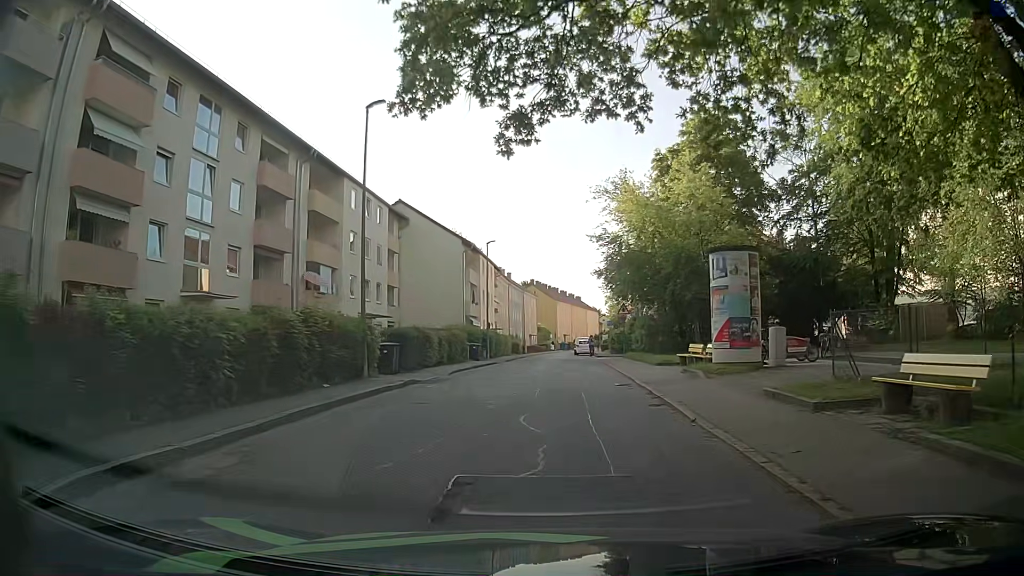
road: residential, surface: asphalt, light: Day
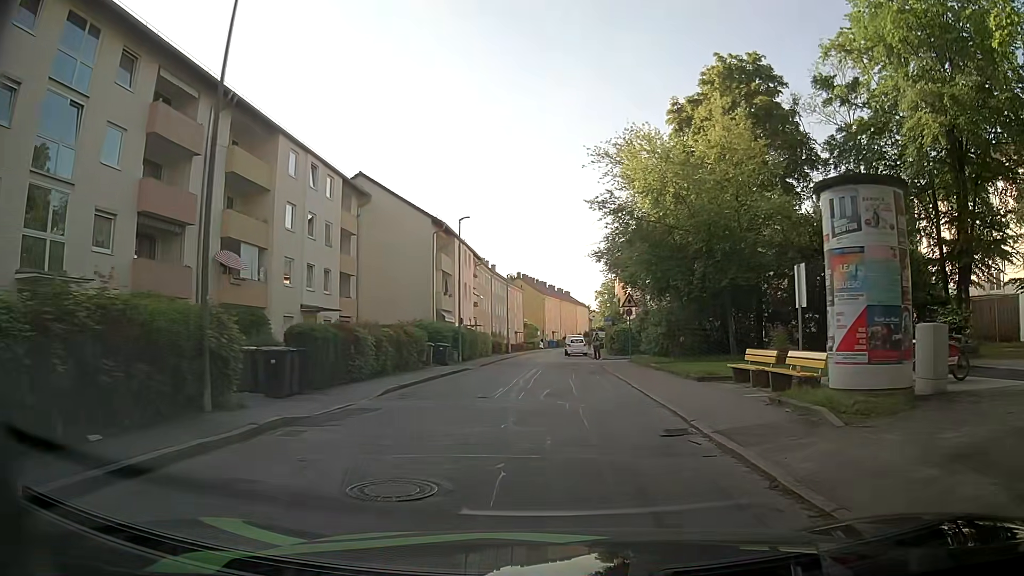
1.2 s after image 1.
(+0.1, +8.7) m; +3°
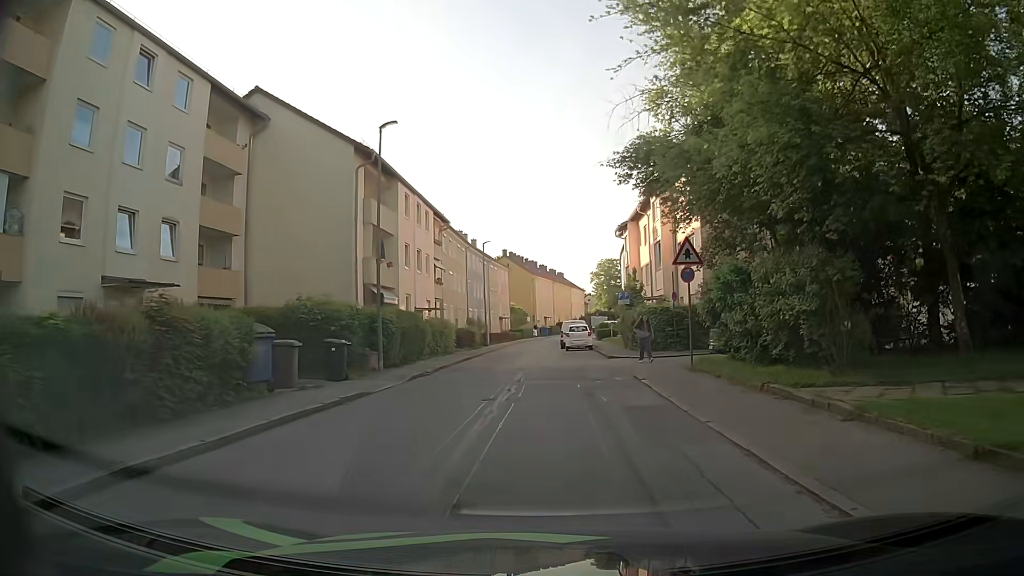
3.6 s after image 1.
(-0.1, +15.9) m; +2°
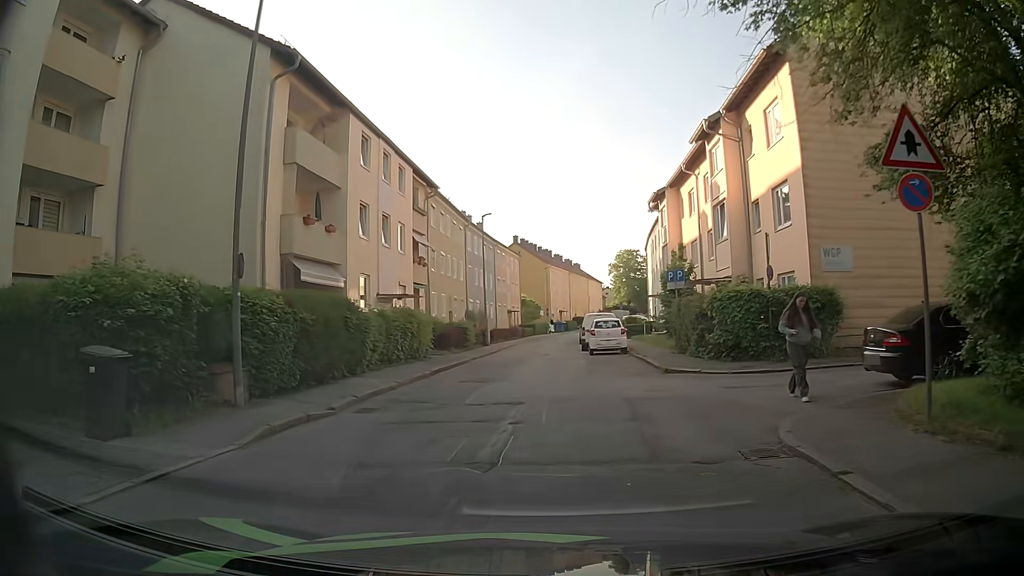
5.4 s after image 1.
(-0.4, +10.8) m; -3°
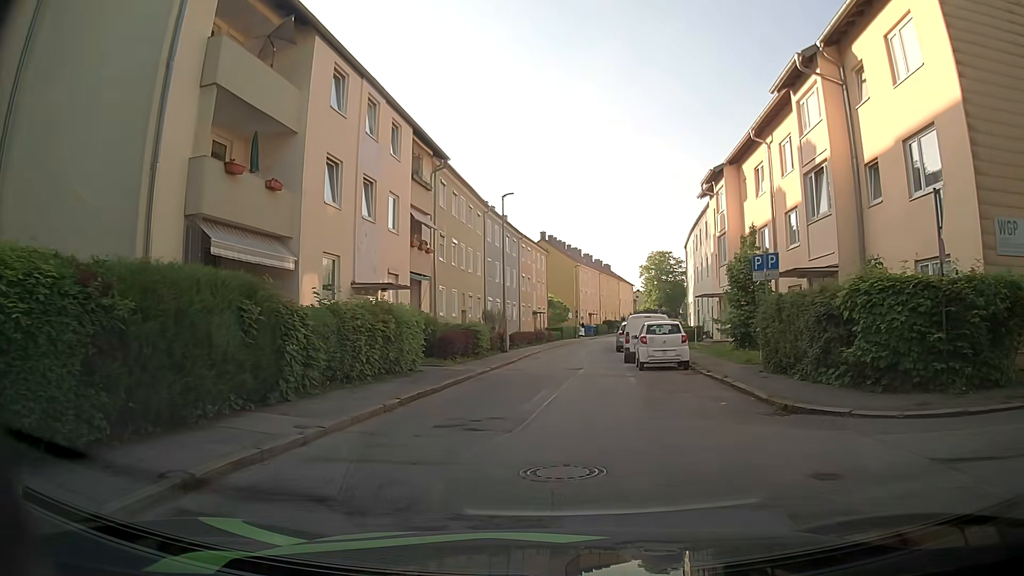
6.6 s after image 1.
(-0.3, +7.1) m; -3°
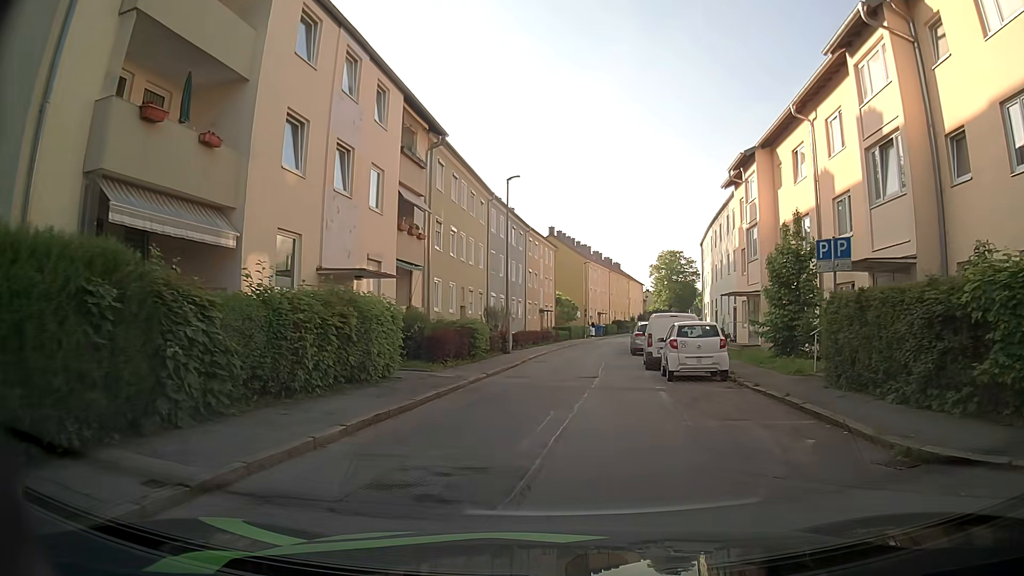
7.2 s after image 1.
(0.0, +3.7) m; -2°
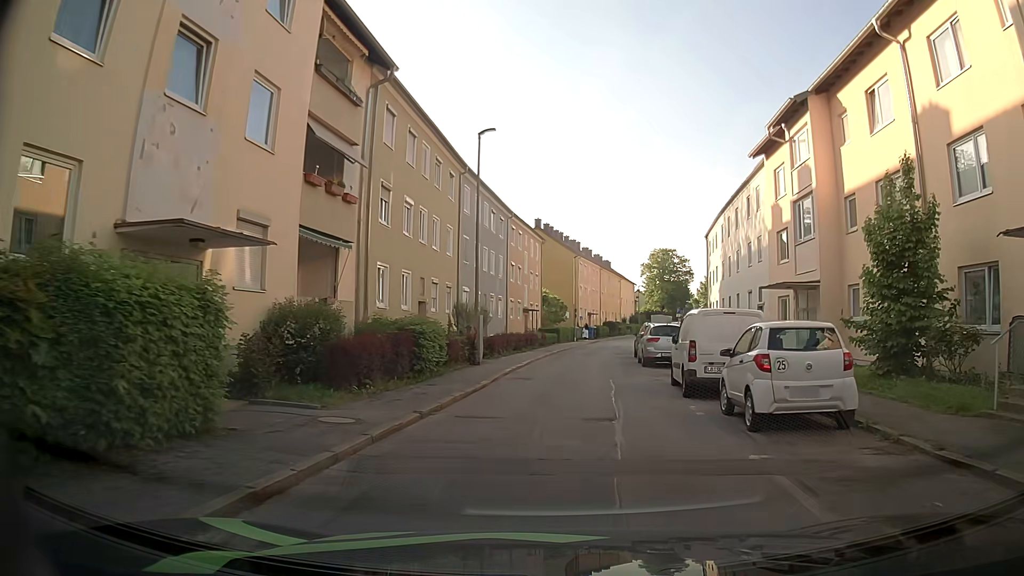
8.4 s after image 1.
(+0.3, +7.8) m; +4°
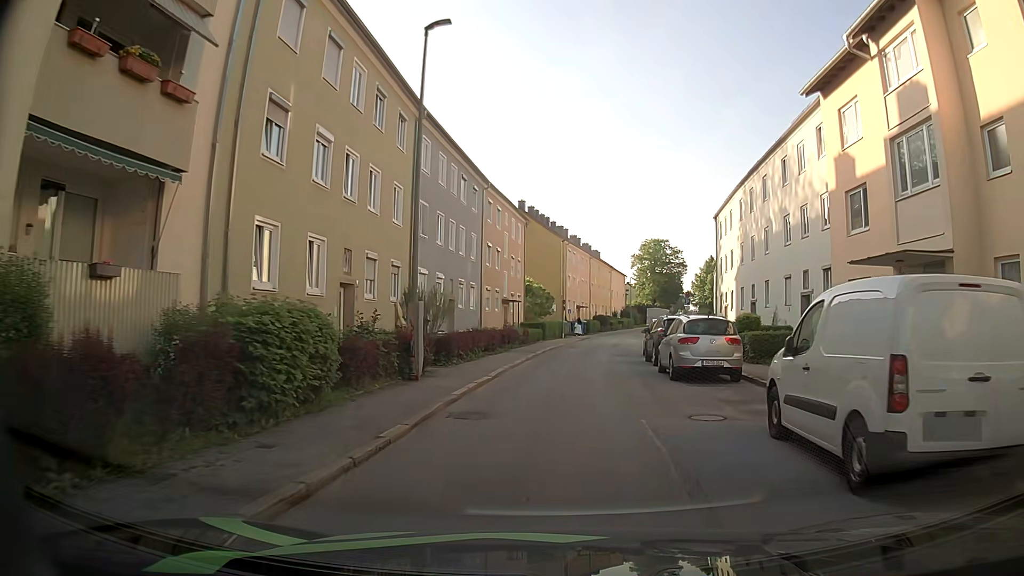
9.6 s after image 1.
(-0.1, +8.4) m; 0°
